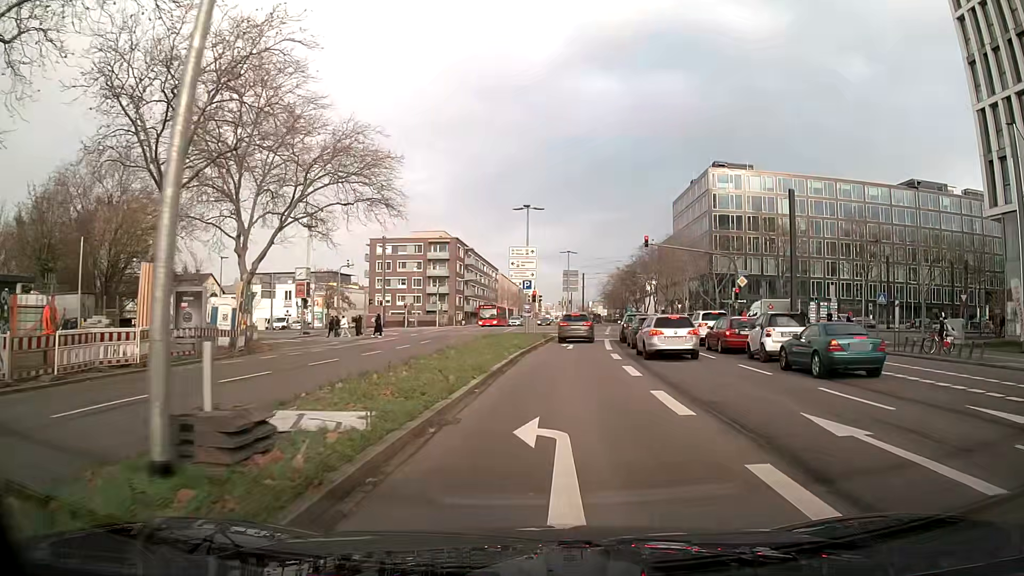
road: secondary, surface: asphalt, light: Day
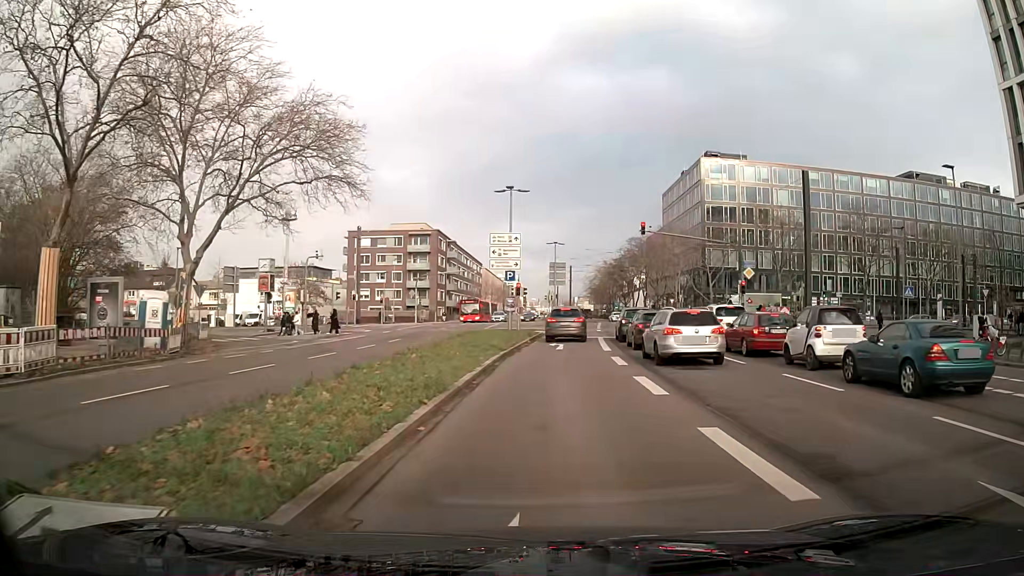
(+0.1, +4.7) m; +1°
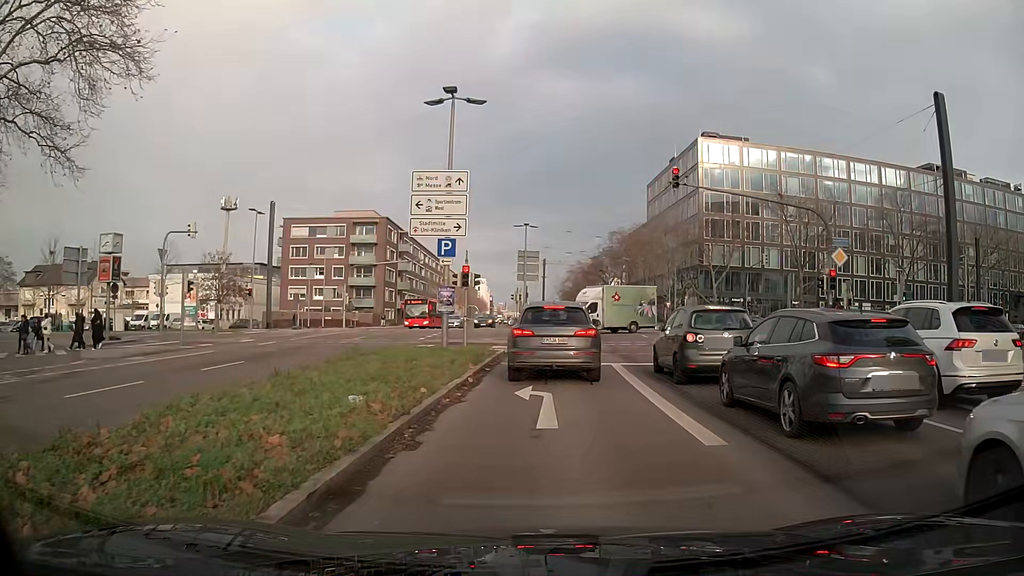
(+0.4, +16.9) m; +1°
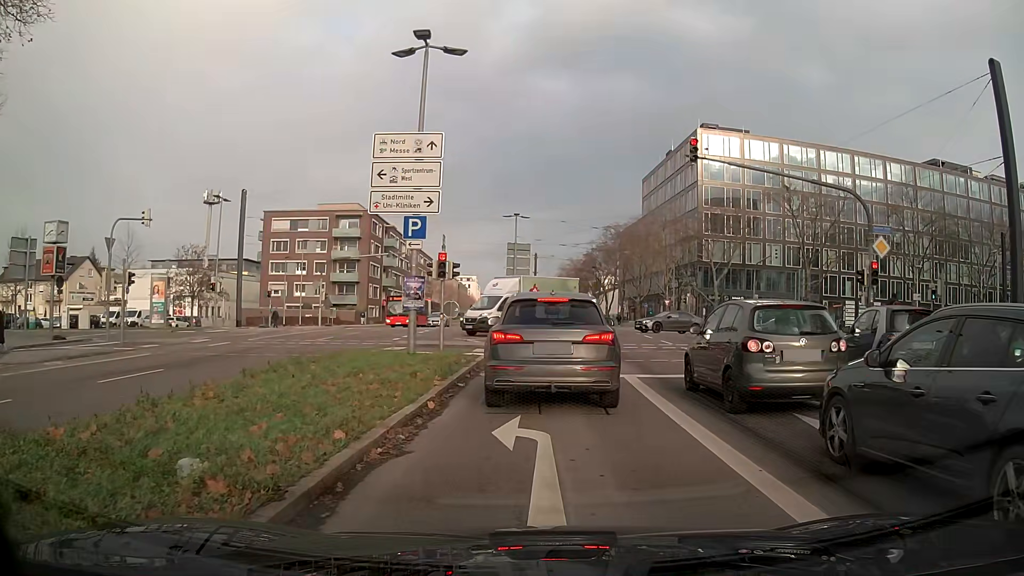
(+0.1, +4.1) m; +2°
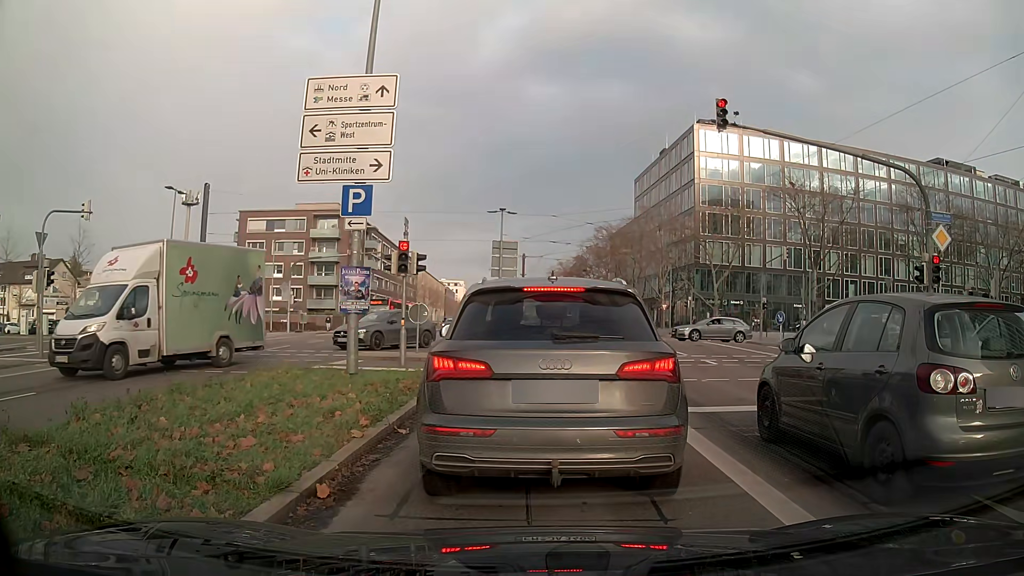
(-0.1, +4.3) m; -2°
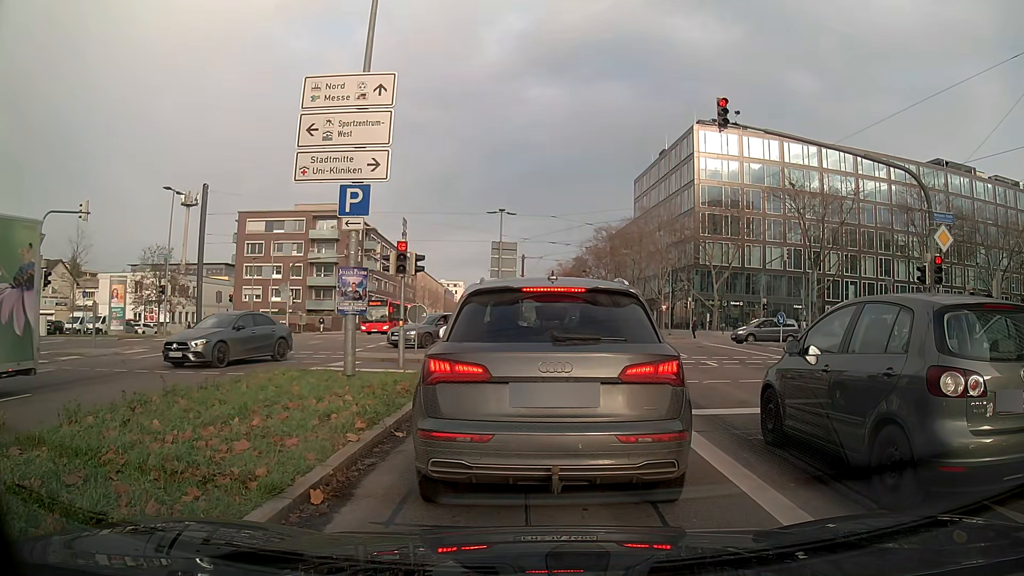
(0.0, +0.2) m; 0°
